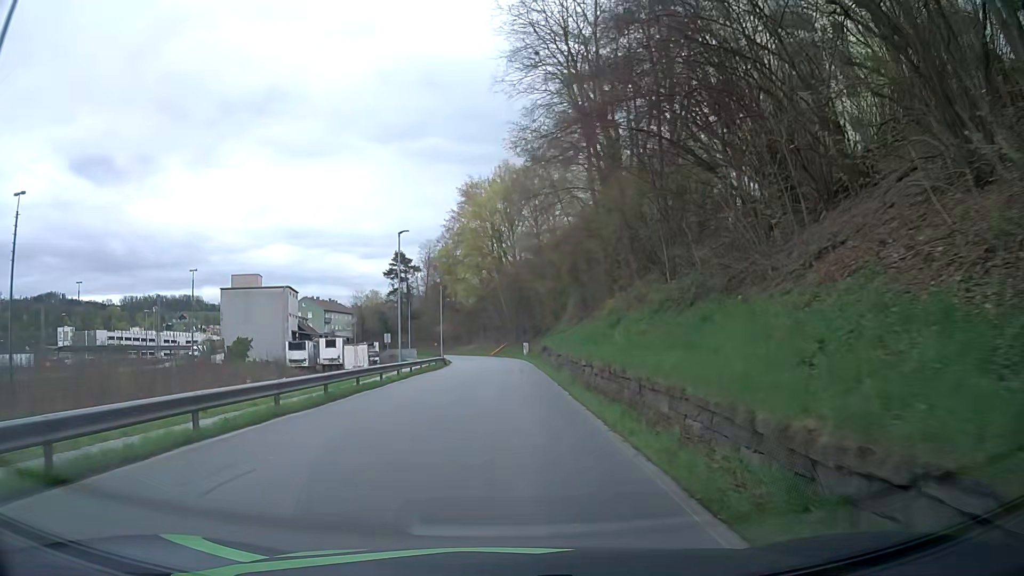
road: residential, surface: asphalt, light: Day
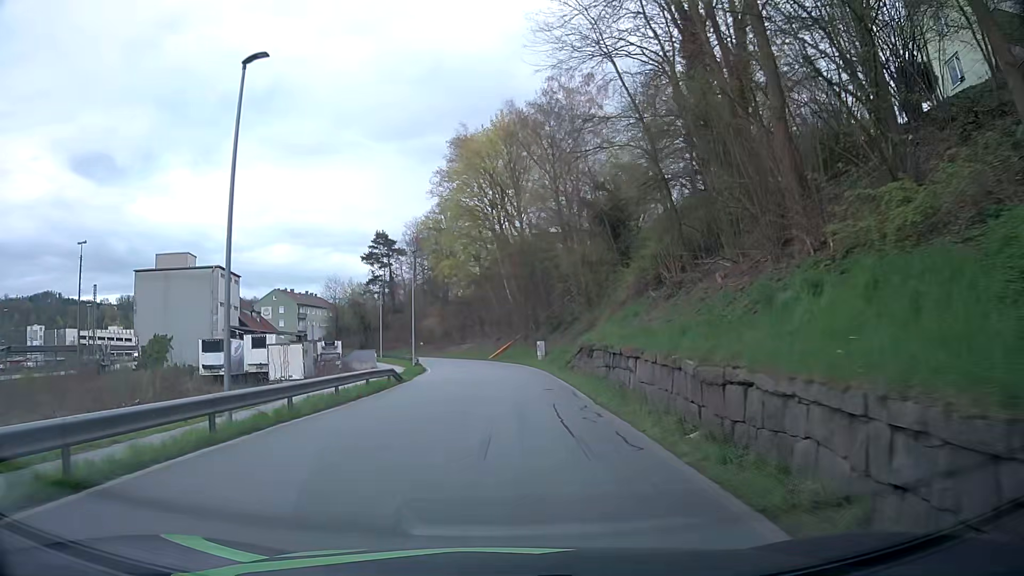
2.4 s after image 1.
(+0.1, +24.1) m; 0°
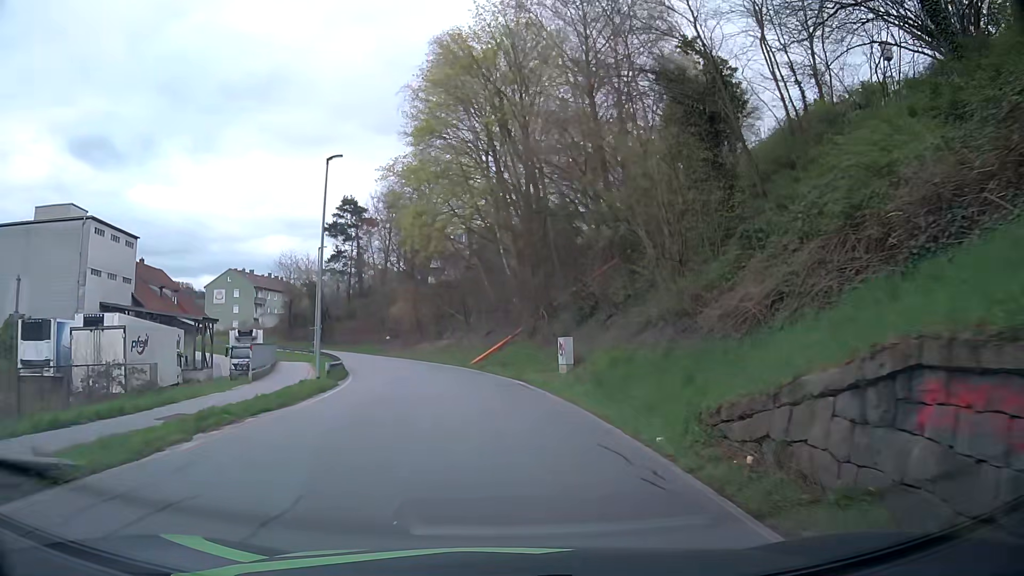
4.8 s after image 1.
(+0.1, +23.1) m; +1°
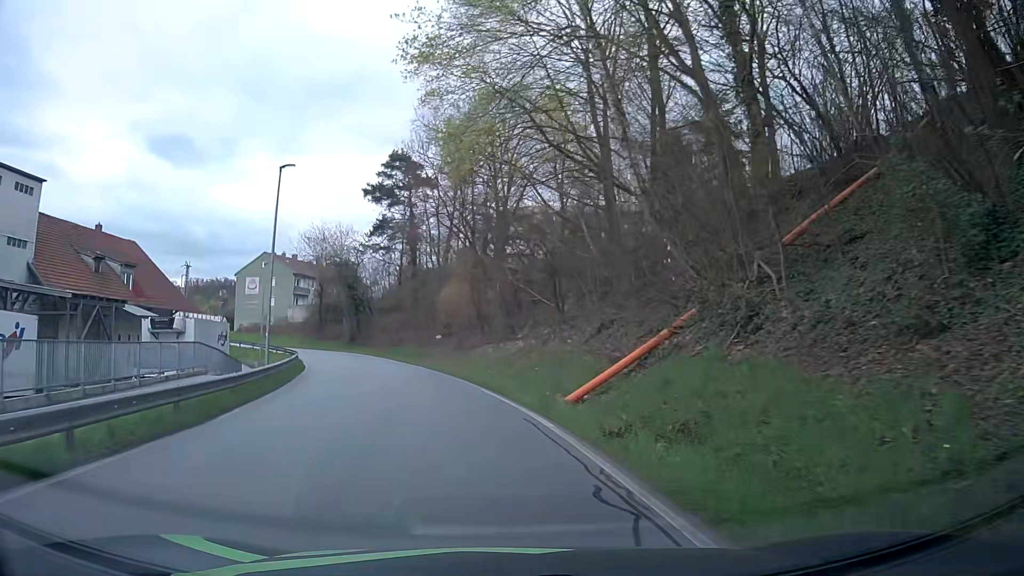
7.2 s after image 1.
(-1.1, +23.5) m; -8°
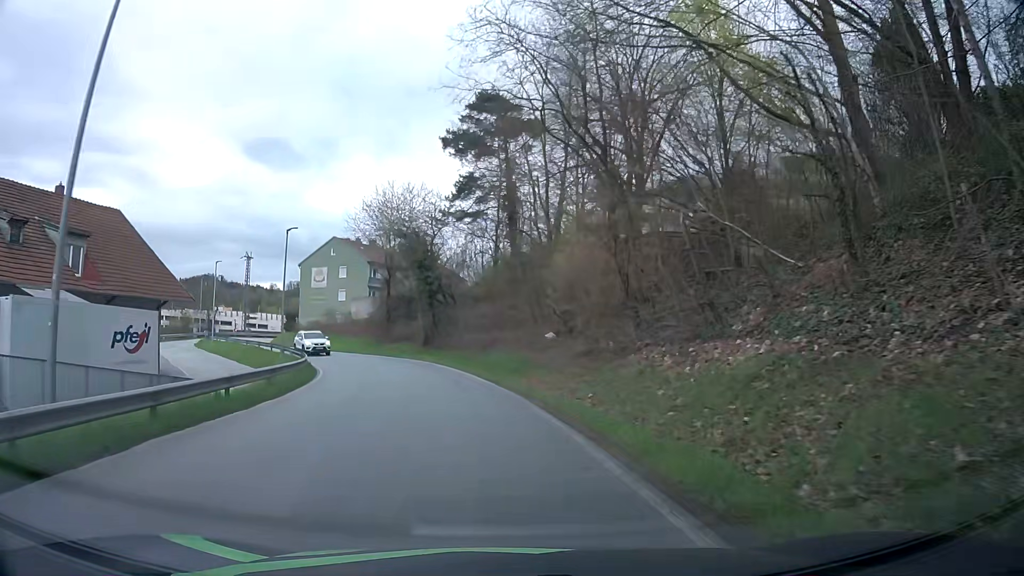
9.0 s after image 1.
(-1.5, +18.0) m; -10°
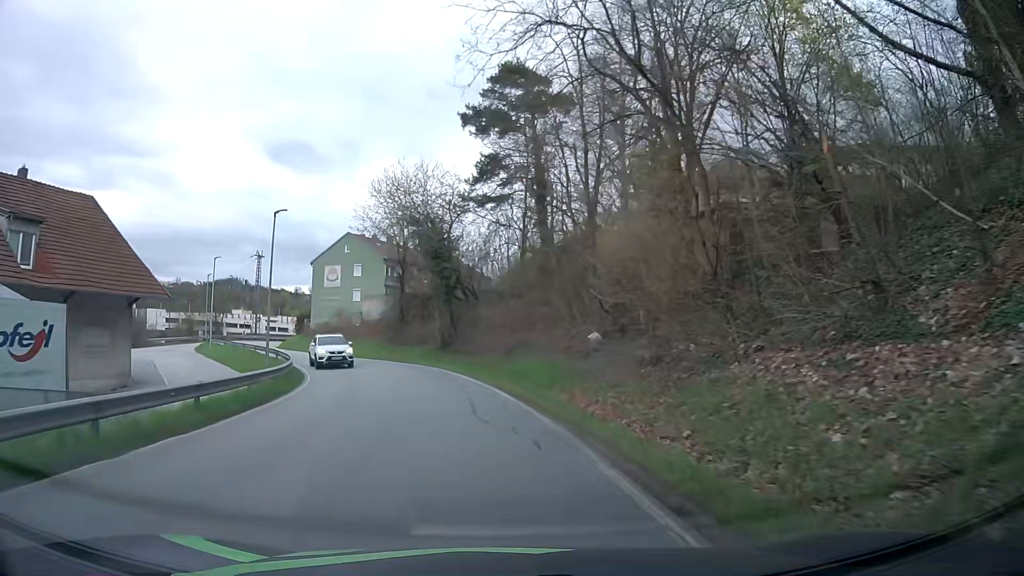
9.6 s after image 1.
(0.0, +6.1) m; -2°
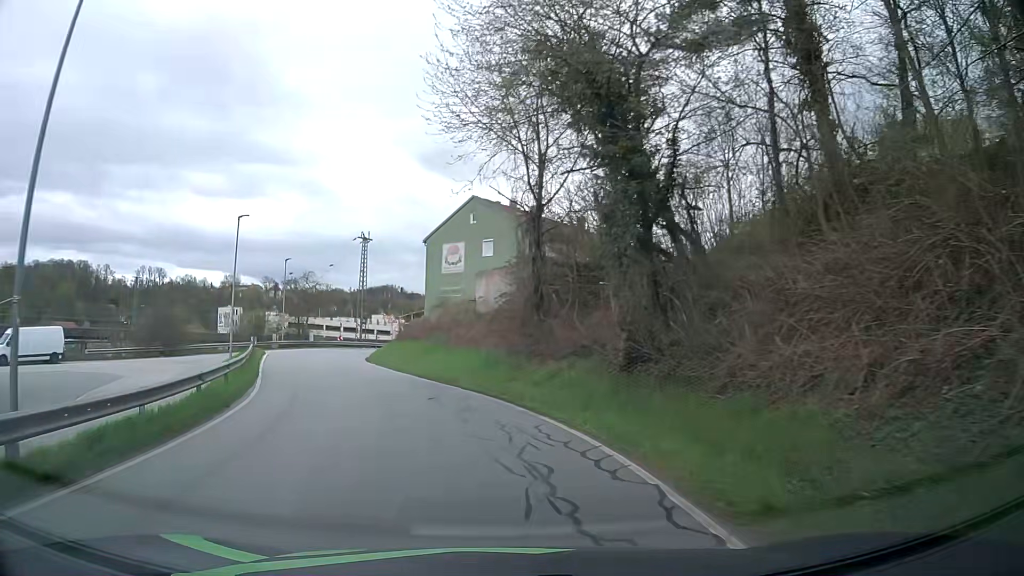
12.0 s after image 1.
(-2.0, +23.3) m; -13°
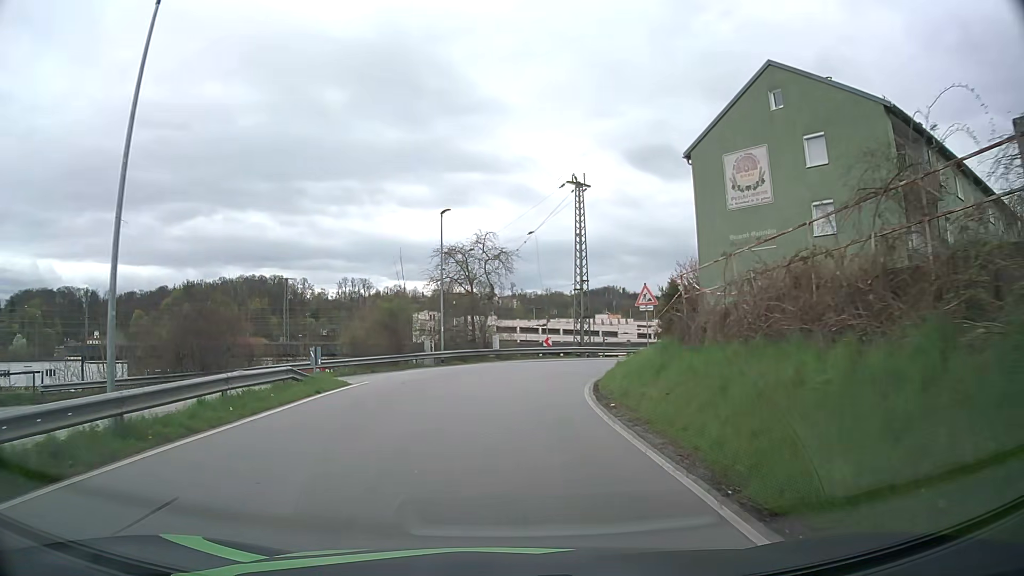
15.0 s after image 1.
(-5.0, +26.7) m; -19°
